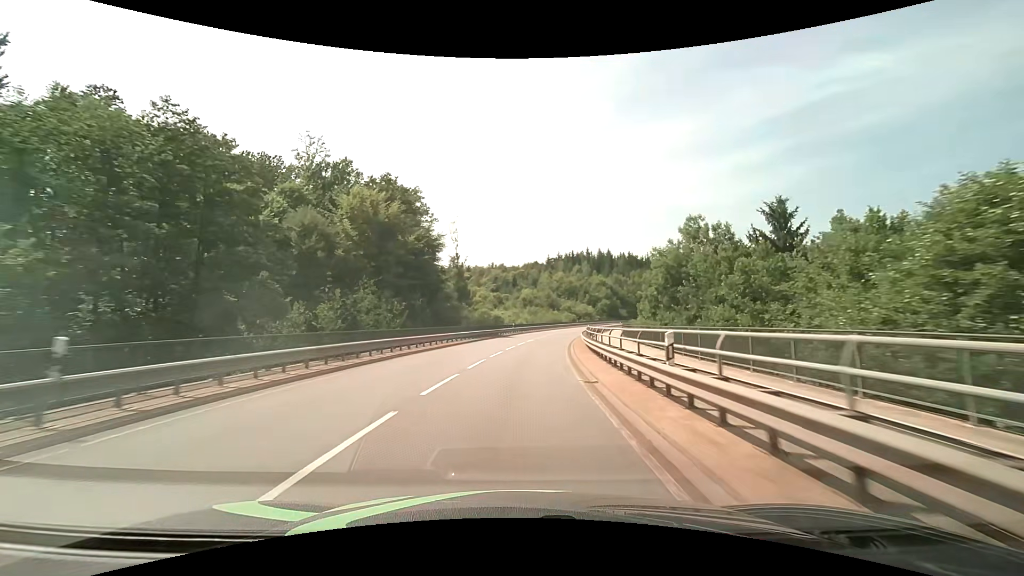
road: secondary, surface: asphalt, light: Day
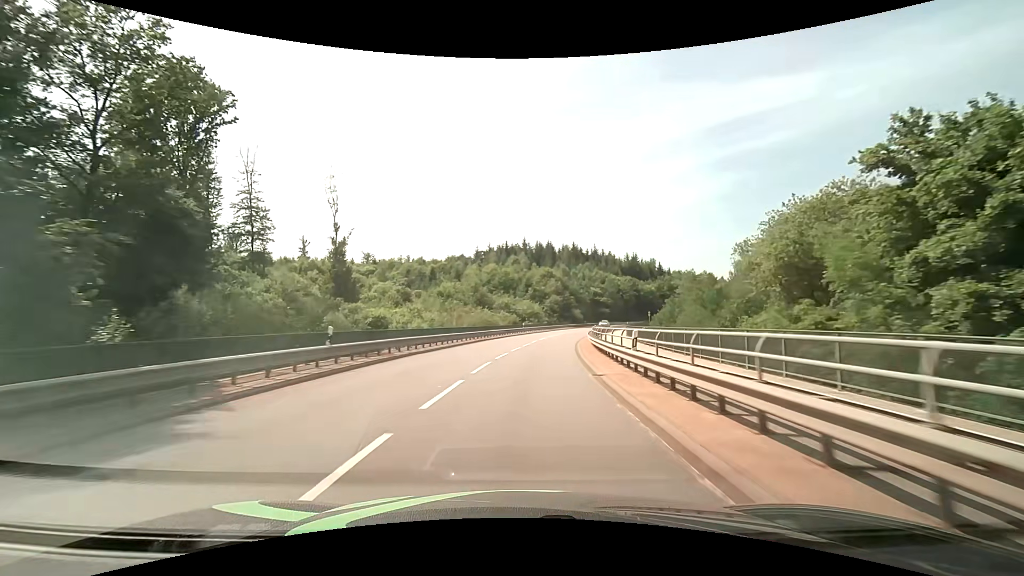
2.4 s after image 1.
(+2.8, +43.3) m; +8°
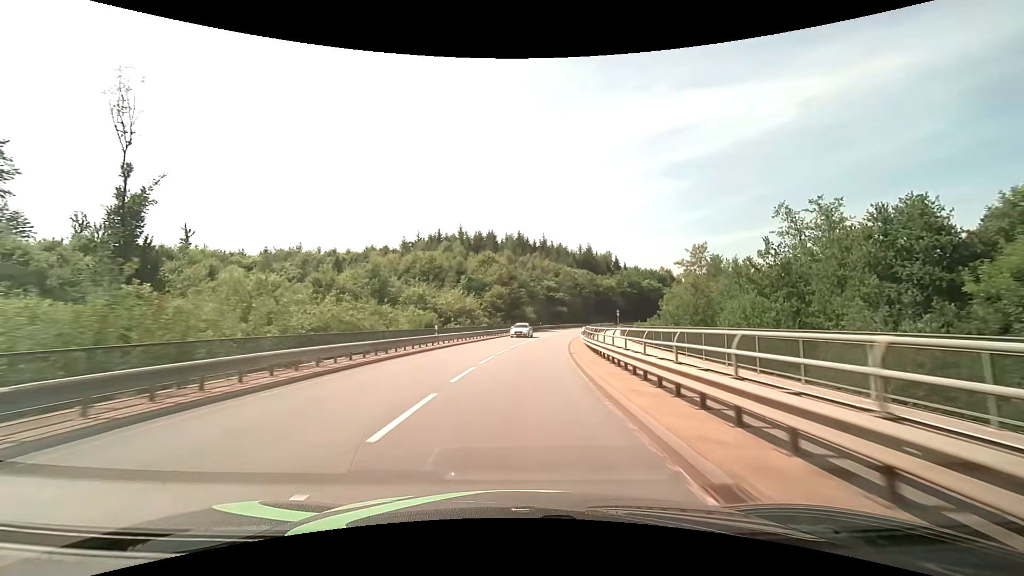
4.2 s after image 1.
(+2.0, +32.0) m; +7°
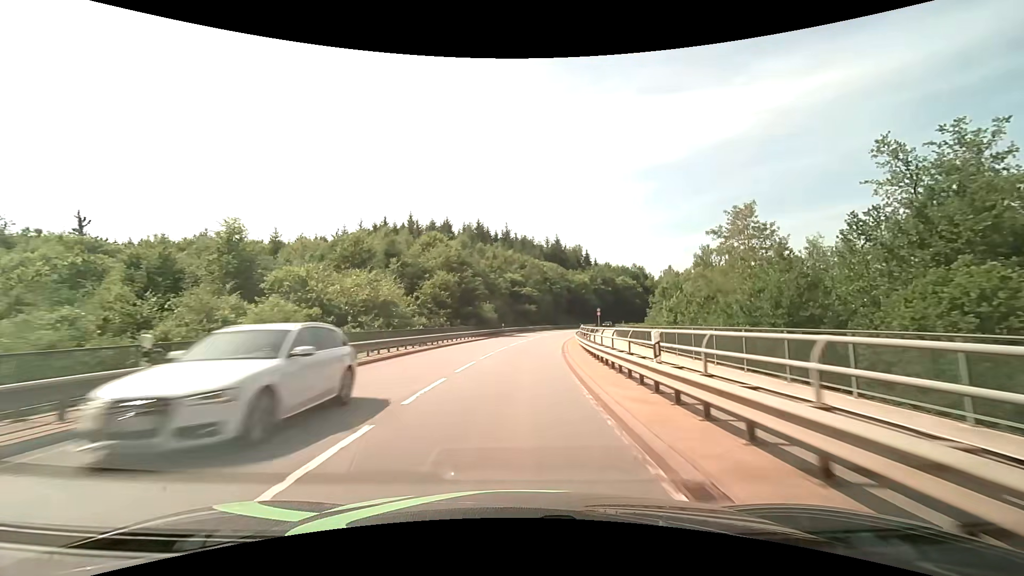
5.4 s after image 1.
(+0.8, +21.1) m; +4°
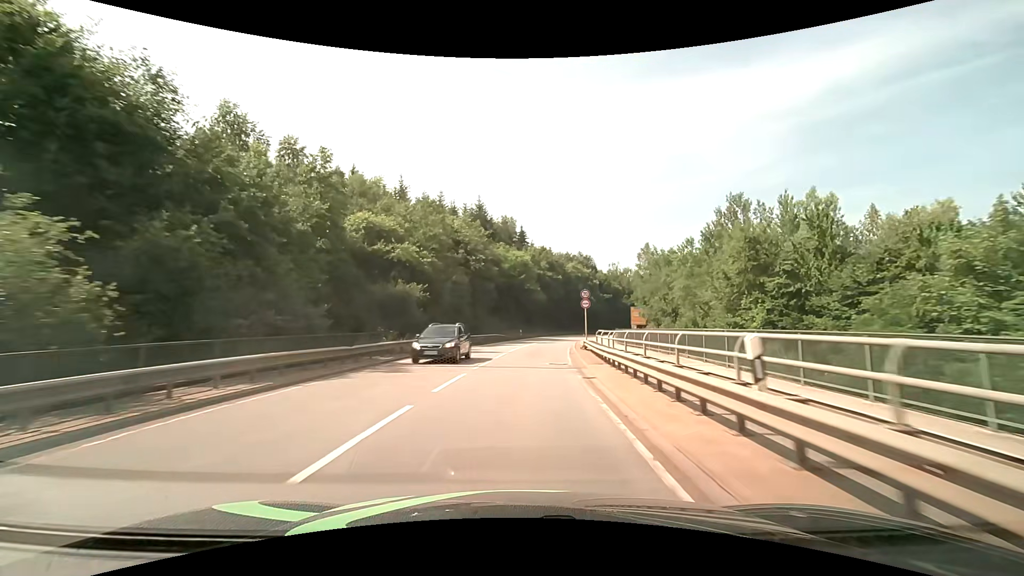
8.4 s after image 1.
(+4.1, +51.7) m; +9°
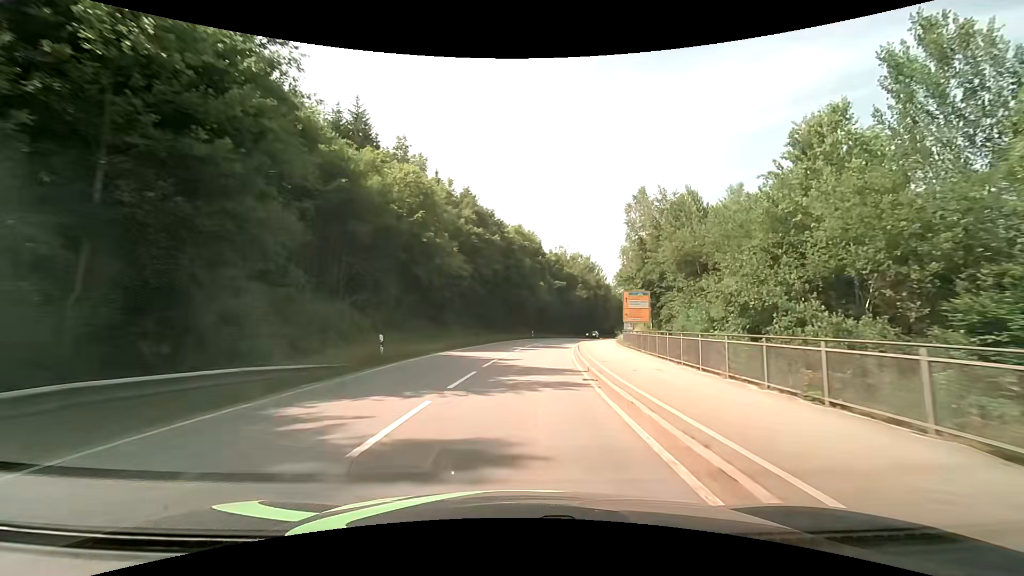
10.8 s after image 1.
(+2.7, +40.8) m; +8°
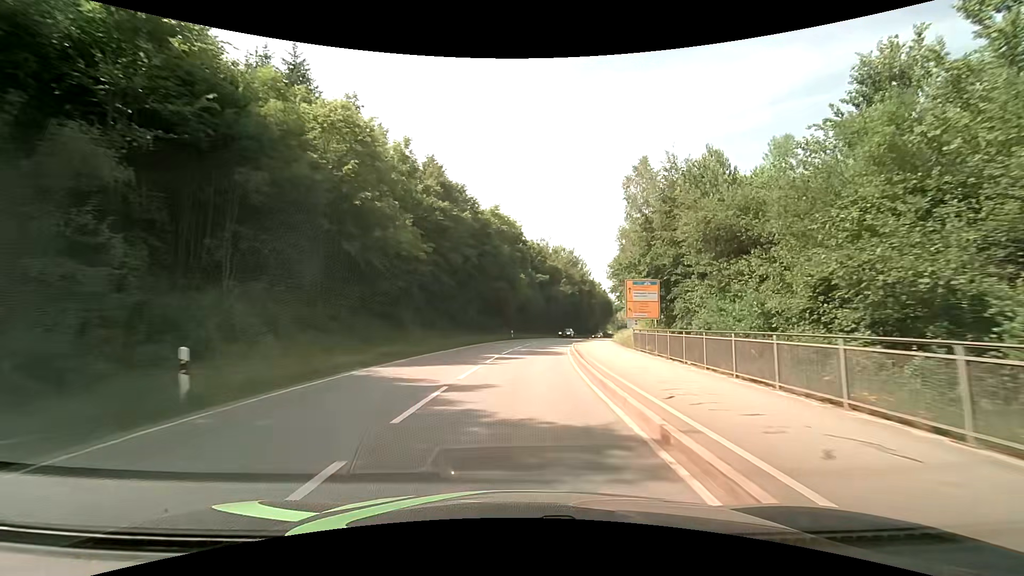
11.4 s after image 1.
(+0.2, +10.2) m; +2°
